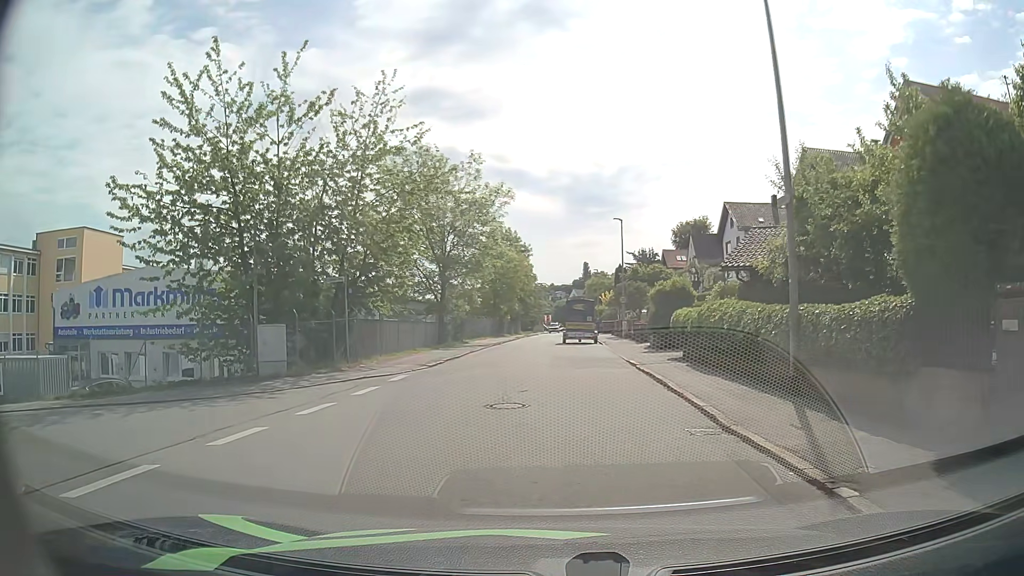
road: residential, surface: asphalt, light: Day
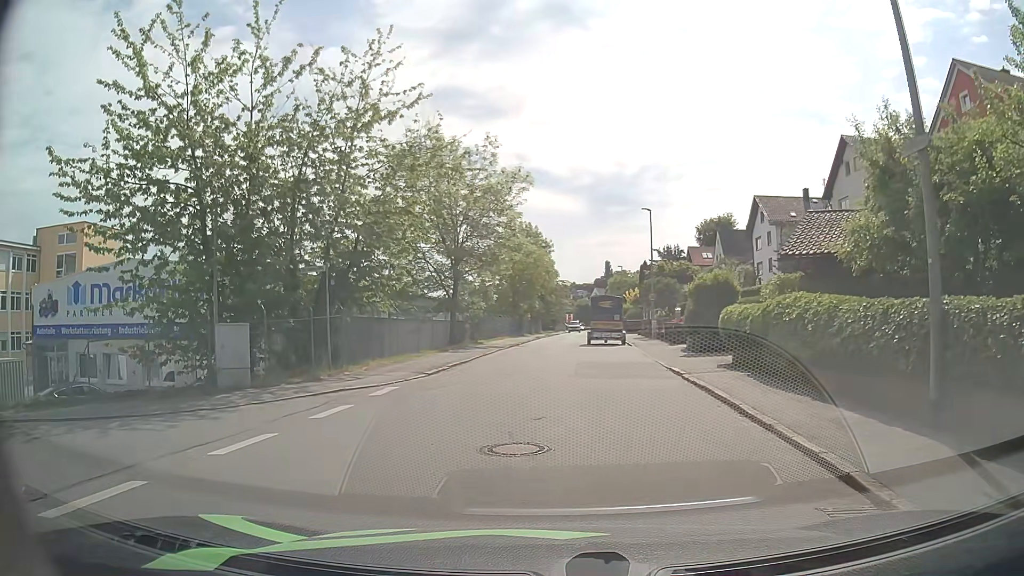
(-0.1, +3.7) m; -2°
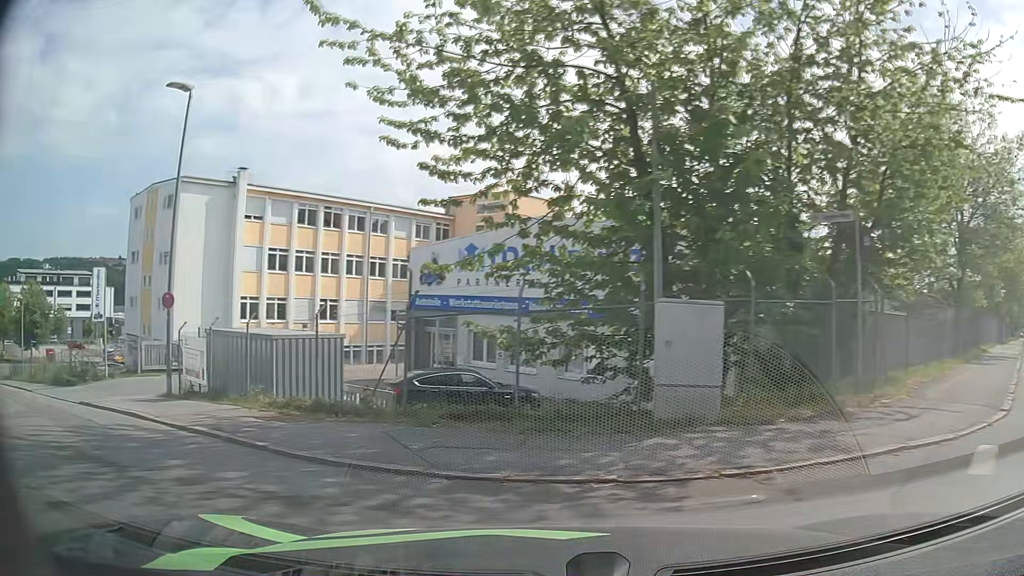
(-2.3, +7.0) m; -41°
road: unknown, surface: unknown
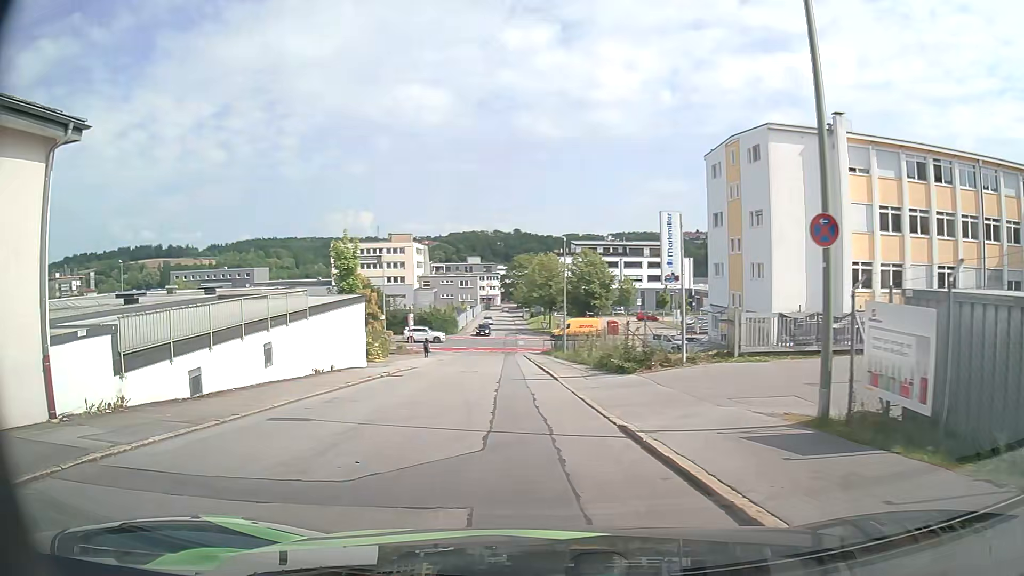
(-4.1, +7.9) m; -50°
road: residential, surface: asphalt
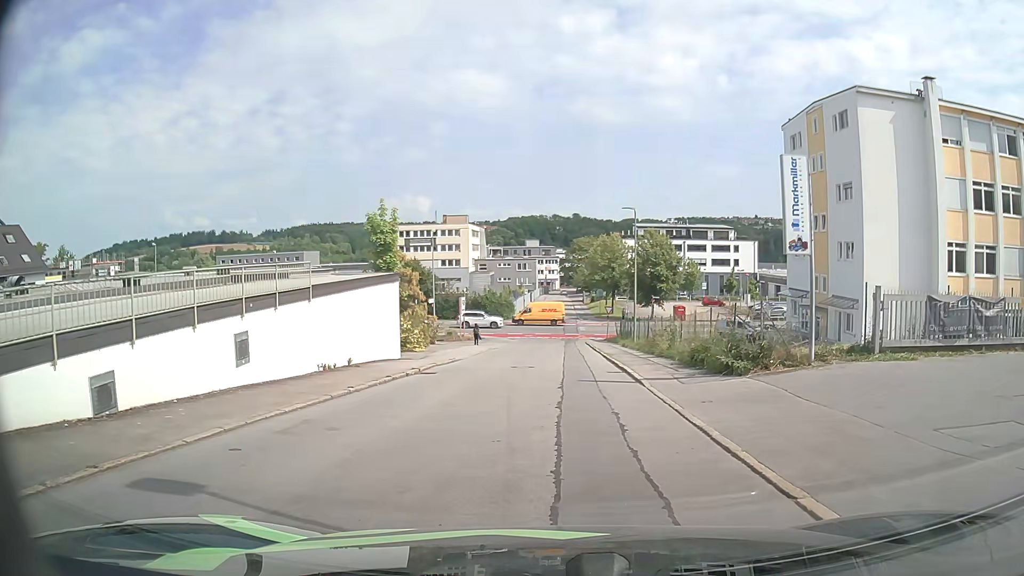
(-0.3, +5.7) m; -4°
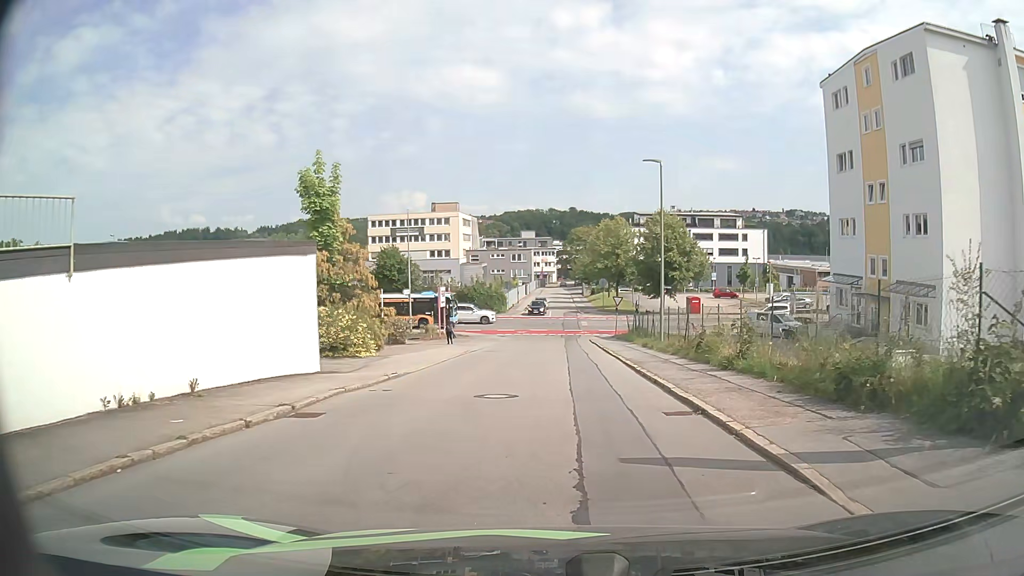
(0.0, +10.2) m; 0°
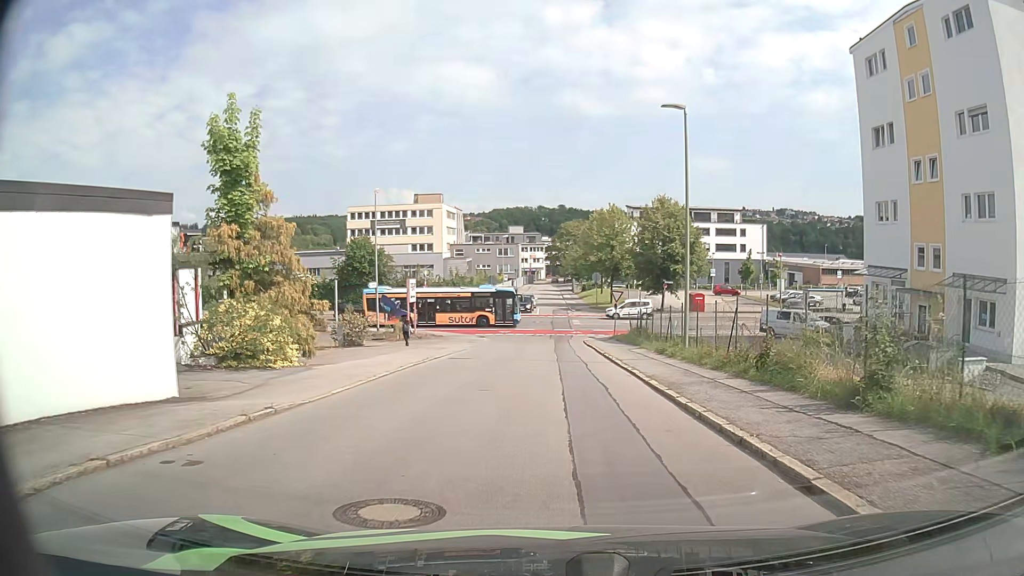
(+0.1, +7.3) m; +1°
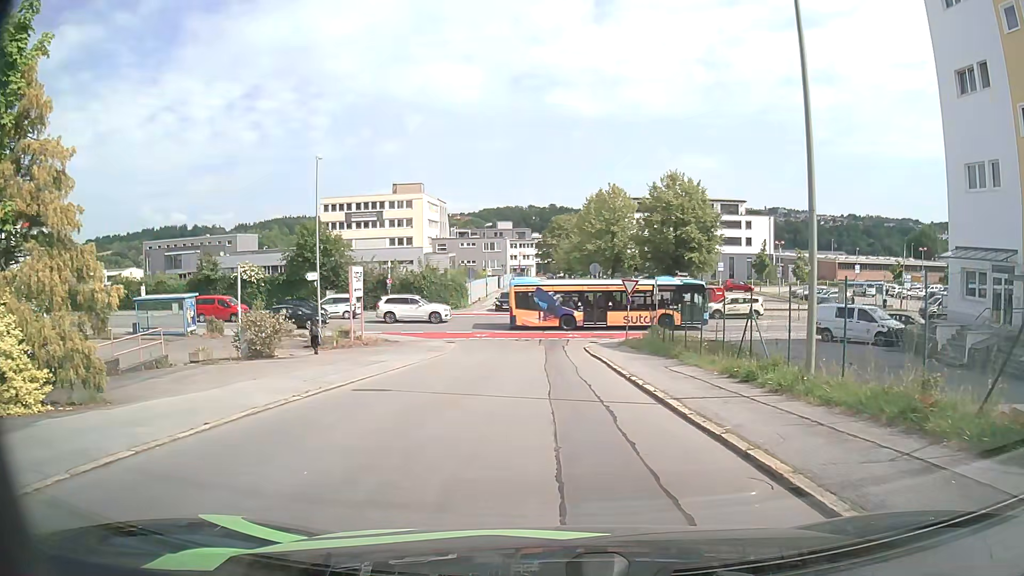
(+0.1, +10.9) m; +1°
